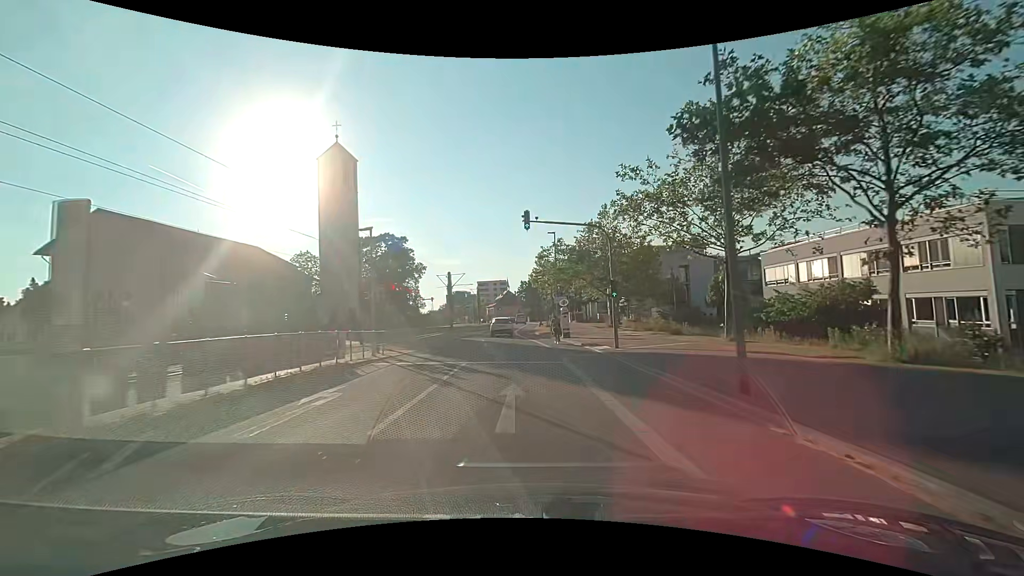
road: secondary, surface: asphalt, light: Day
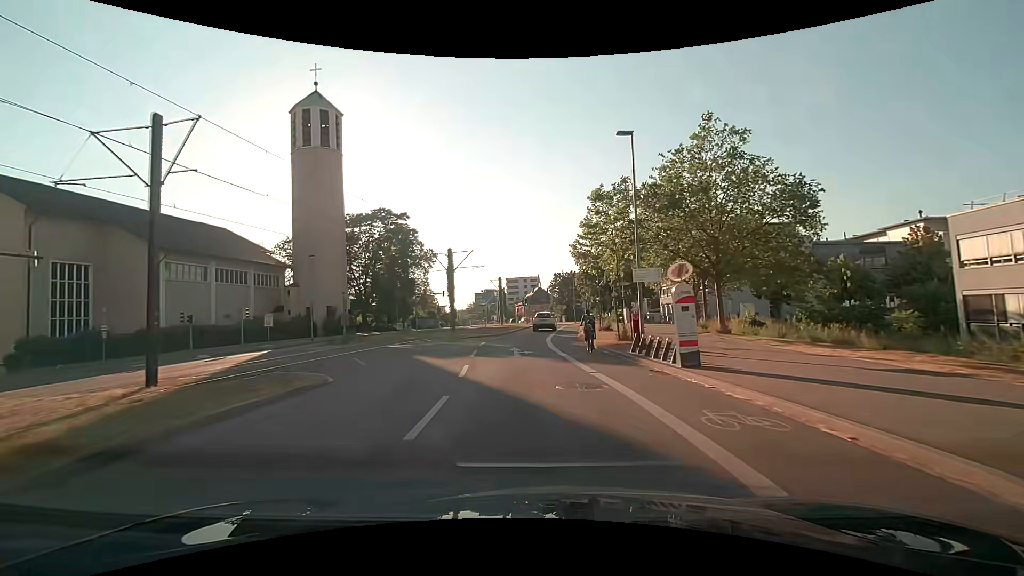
(-0.5, +21.3) m; -4°
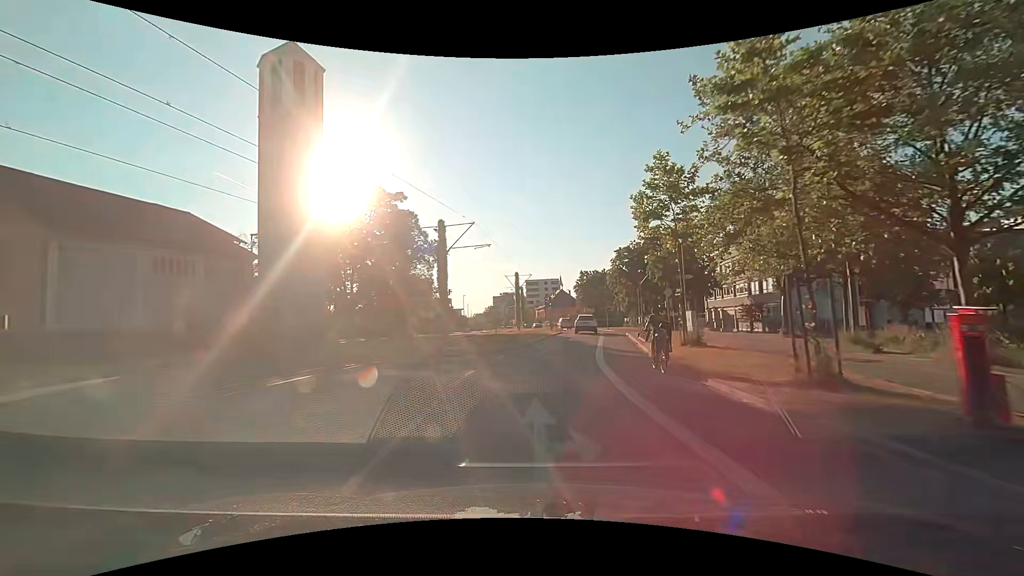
(-0.3, +14.1) m; -2°
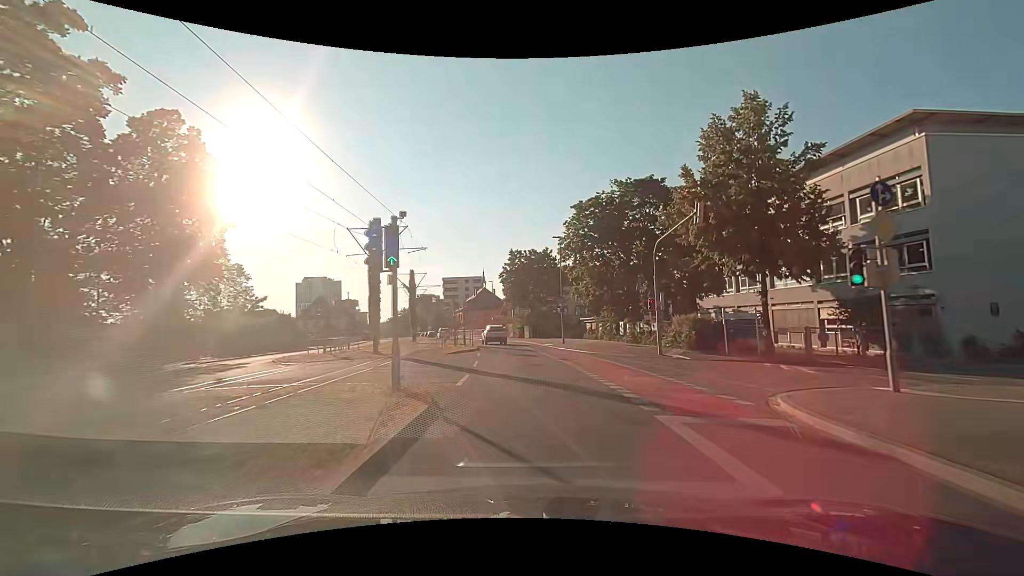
(+2.9, +34.7) m; +9°
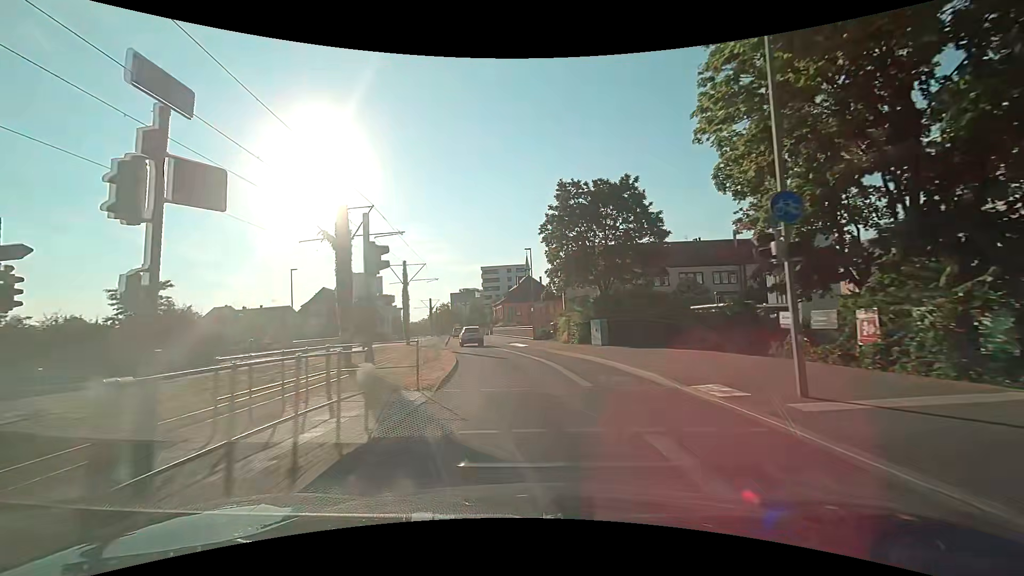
(-0.9, +28.4) m; -6°
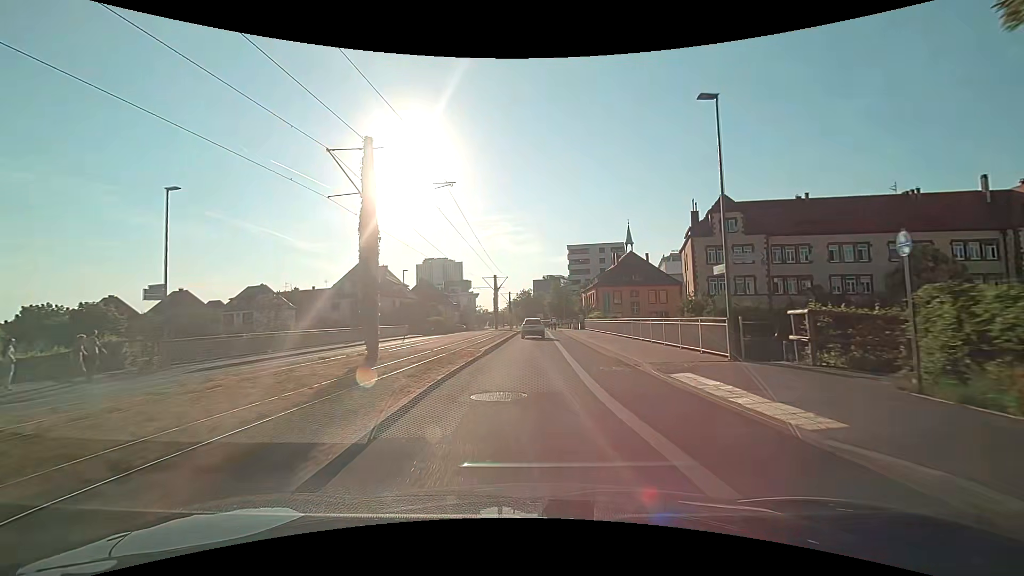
(-2.5, +28.9) m; -10°
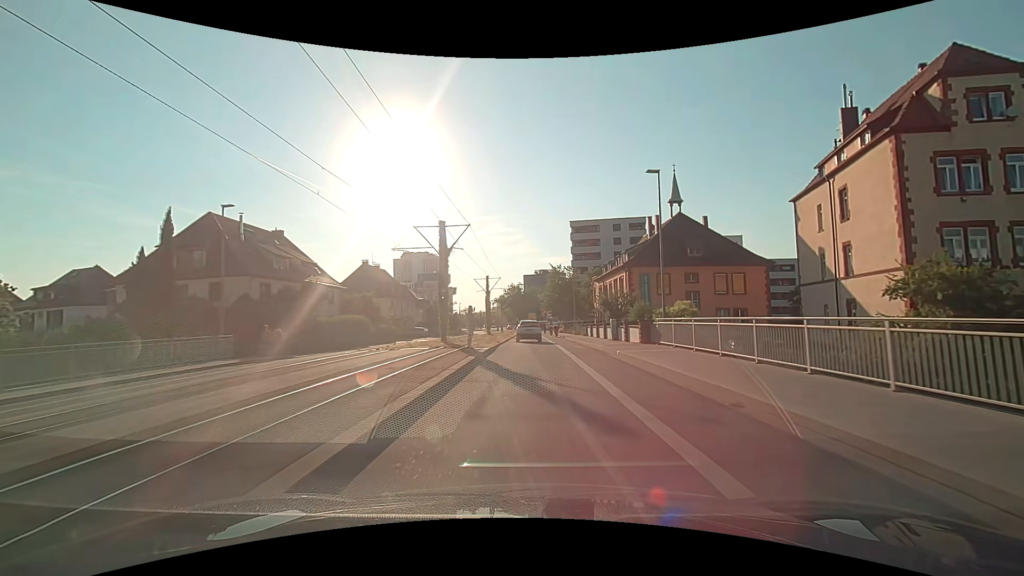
(+0.1, +36.2) m; +1°
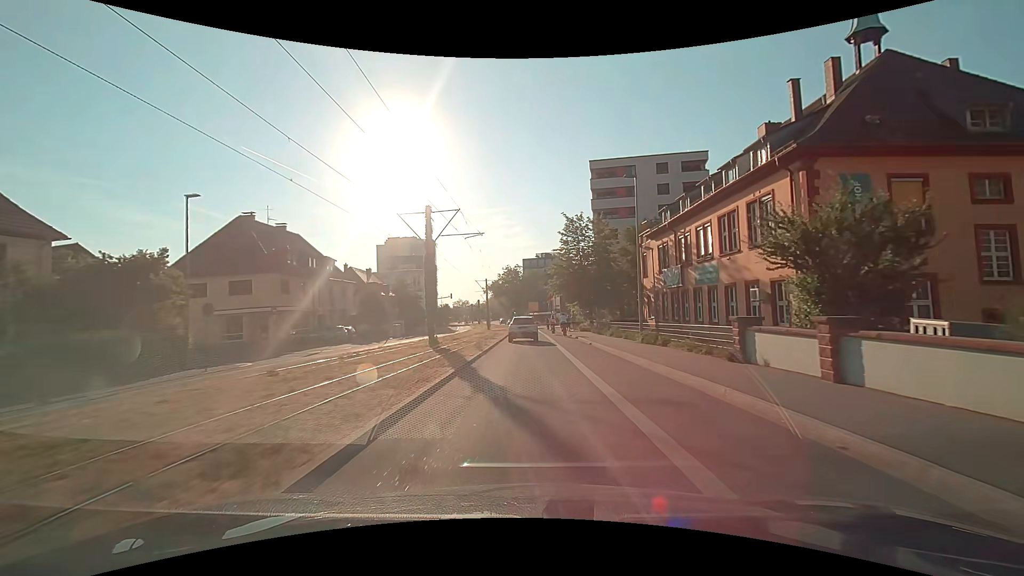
(+0.2, +35.9) m; 0°
(0, +10) (0, +20) (0, +30) (0, +40) (-1, +50) (-1, +60) (-1, +70) (-1, +80) (-1, +90) (-2, +100) m
